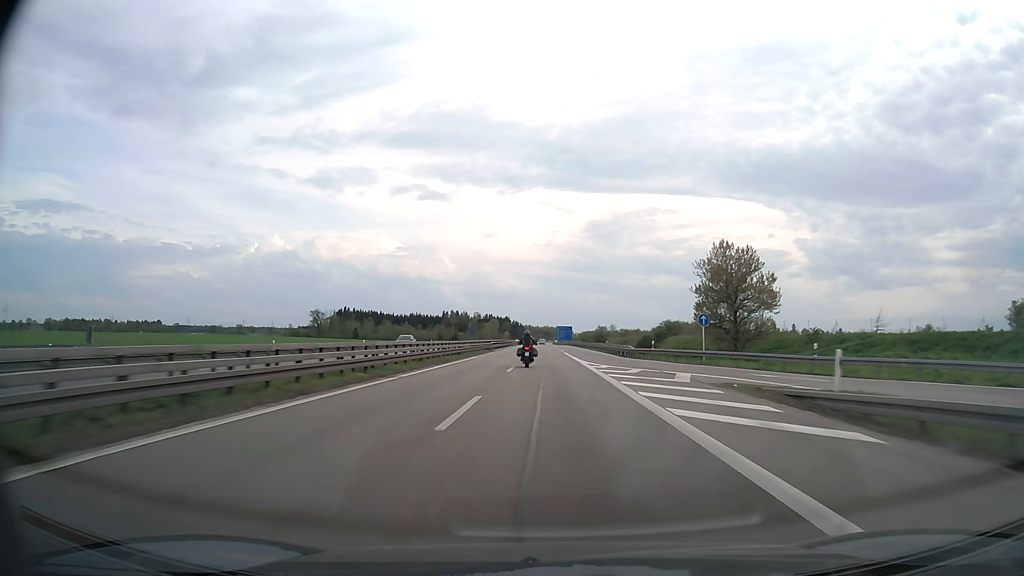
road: motorway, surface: asphalt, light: Day
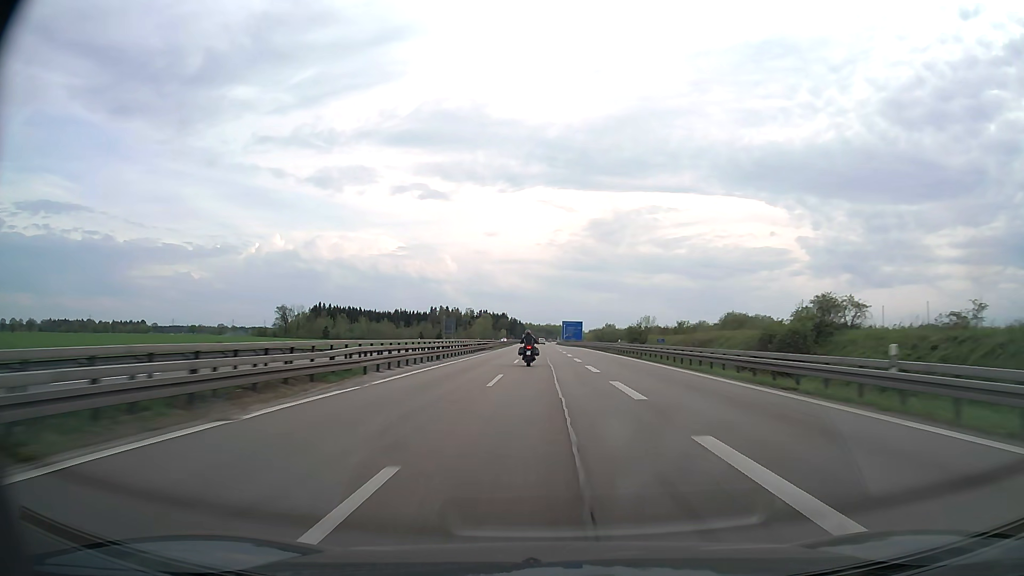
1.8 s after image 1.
(-0.2, +63.0) m; 0°
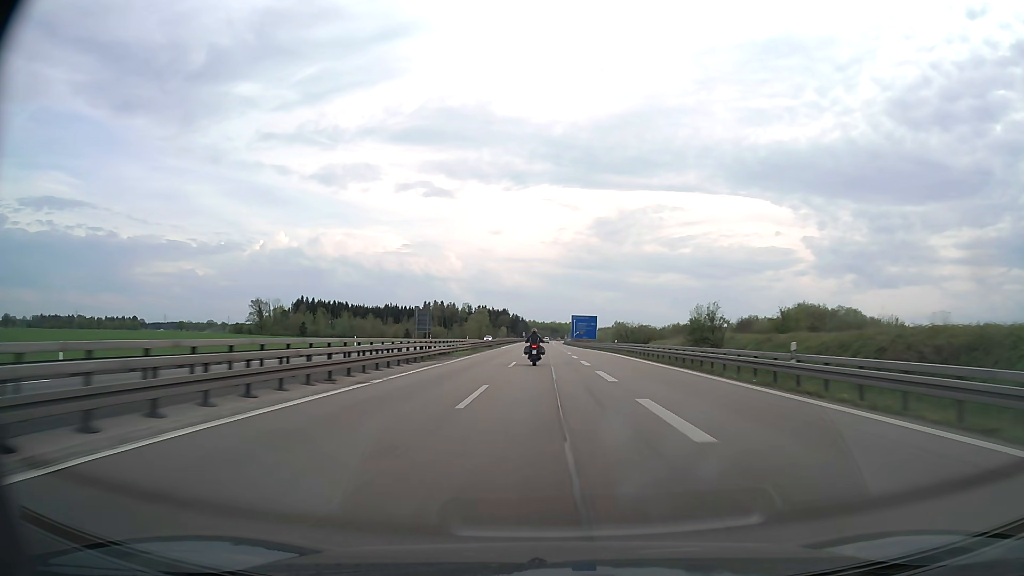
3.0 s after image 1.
(-0.1, +42.2) m; 0°
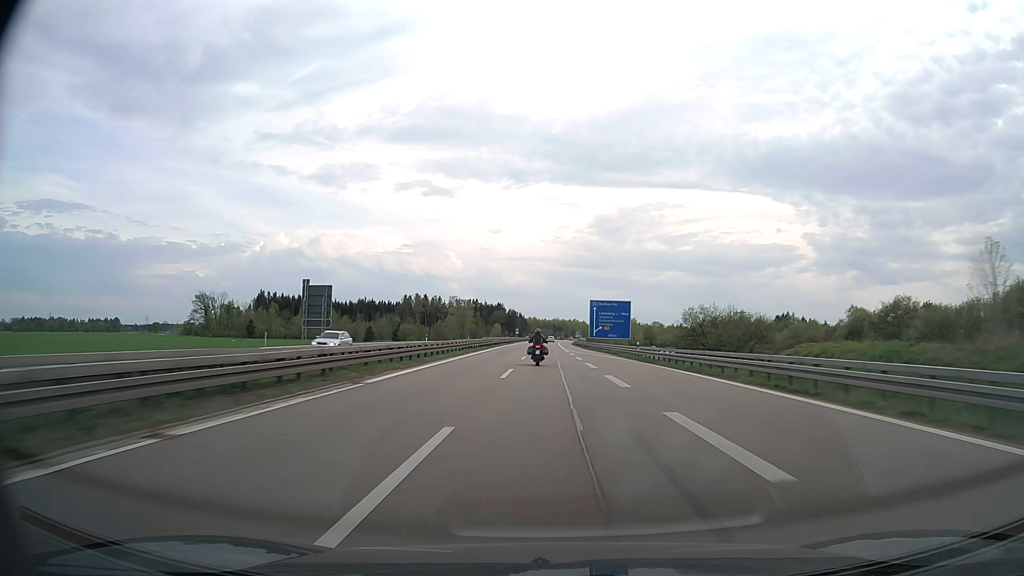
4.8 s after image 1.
(-0.2, +62.7) m; 0°
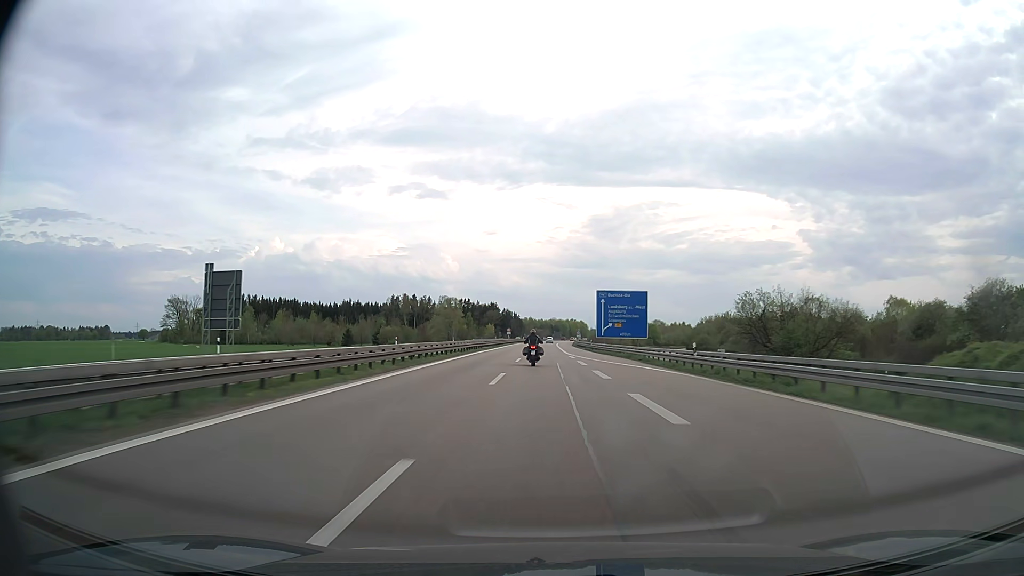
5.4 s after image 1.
(0.0, +20.8) m; 0°
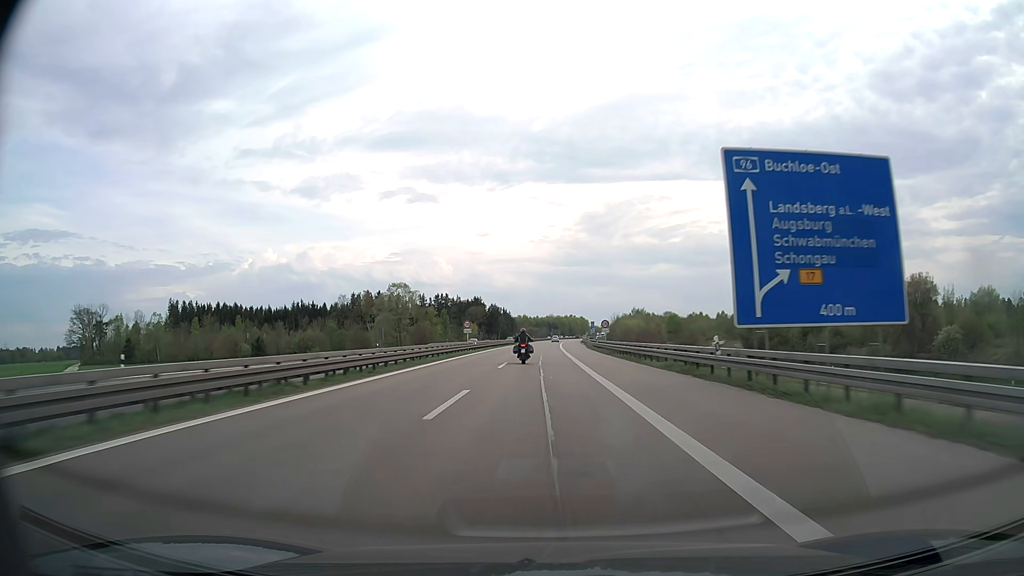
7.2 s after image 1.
(+0.2, +62.1) m; 0°
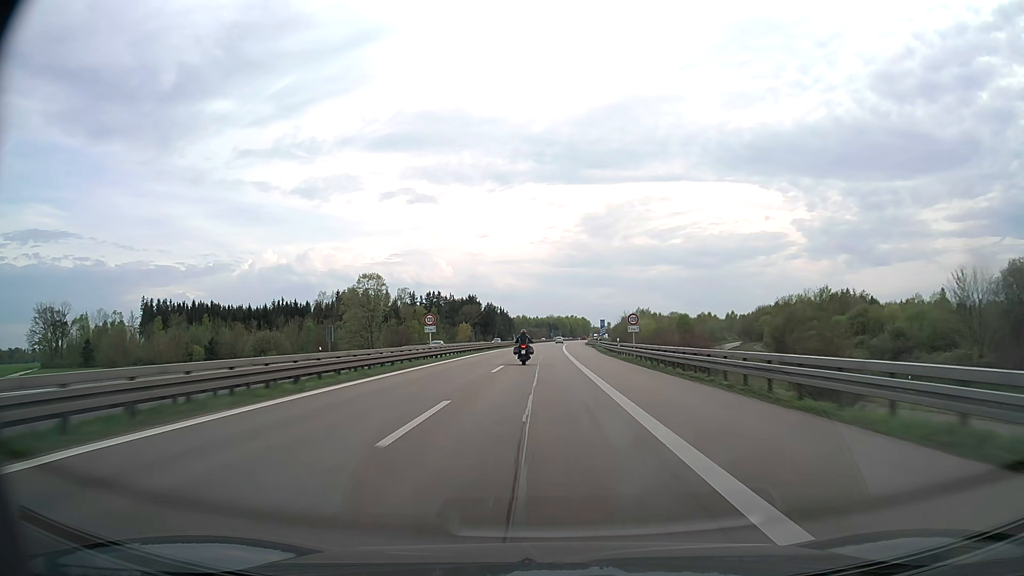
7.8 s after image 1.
(0.0, +20.7) m; 0°
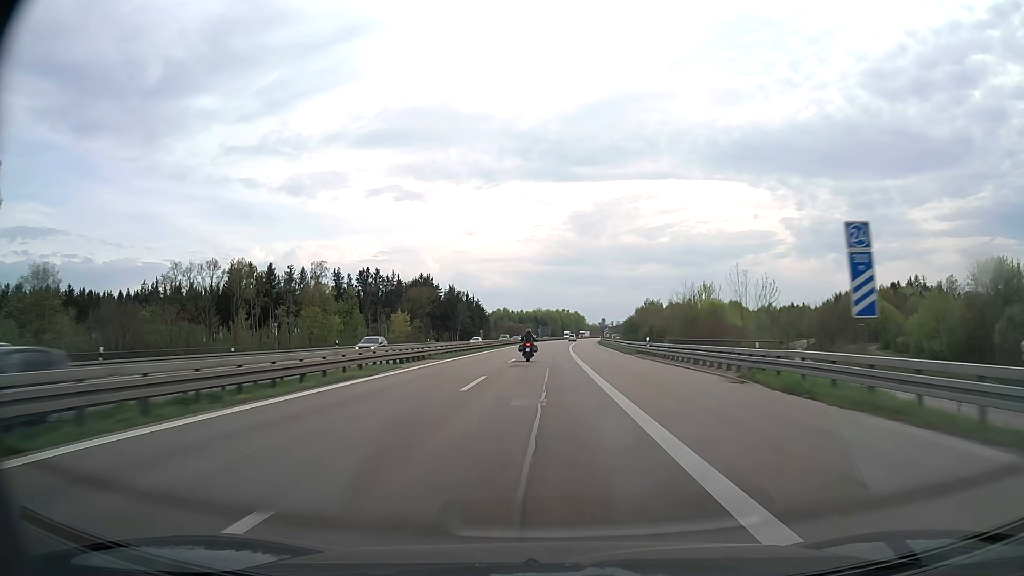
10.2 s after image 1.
(+0.5, +81.0) m; +1°
(0, +10) (0, +20) (0, +30) (0, +40) (+1, +50) (+1, +60) (+1, +70) (+1, +80) (+2, +90) (+2, +100) m
